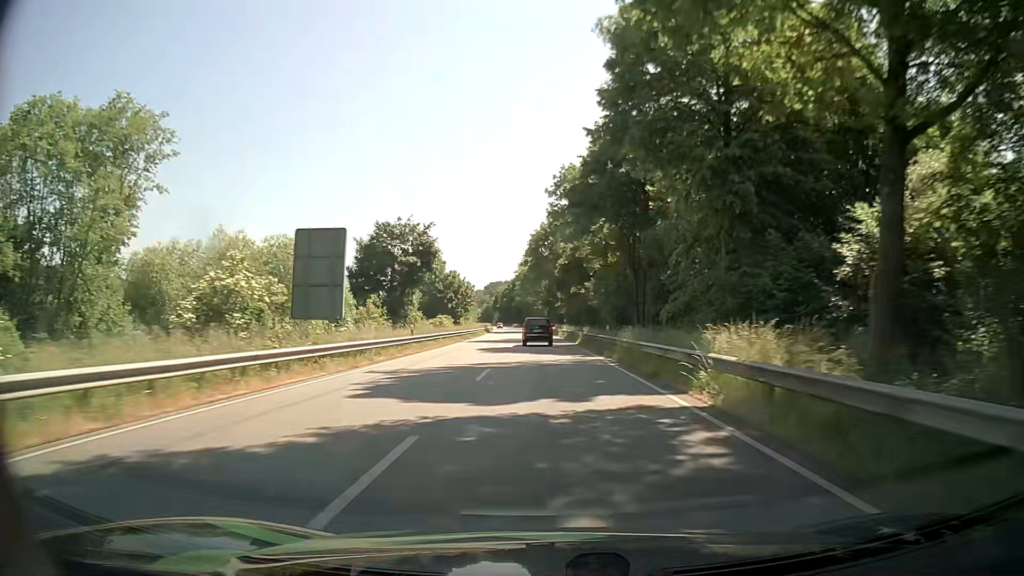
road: primary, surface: asphalt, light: Day
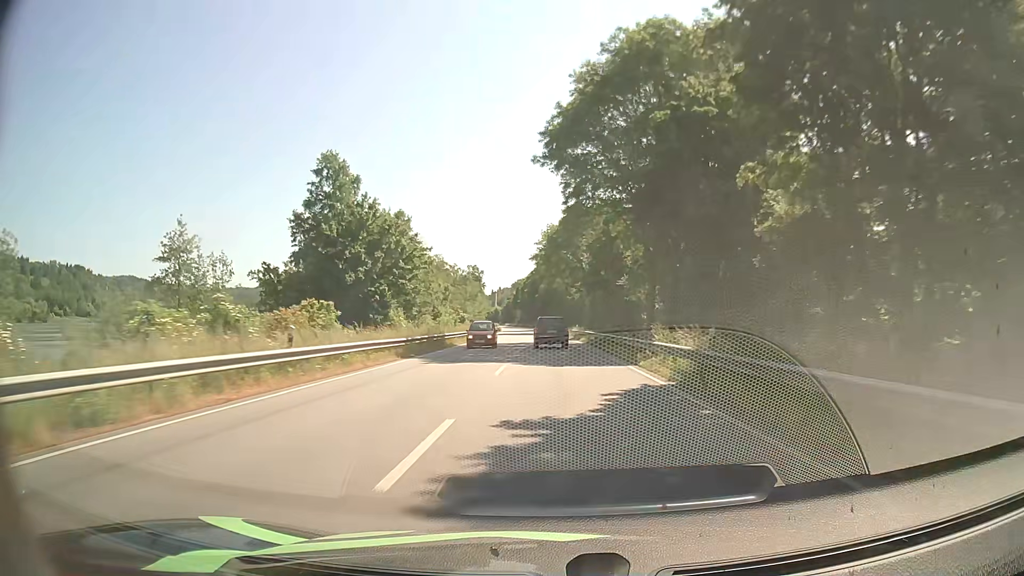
(-1.6, +70.9) m; -3°
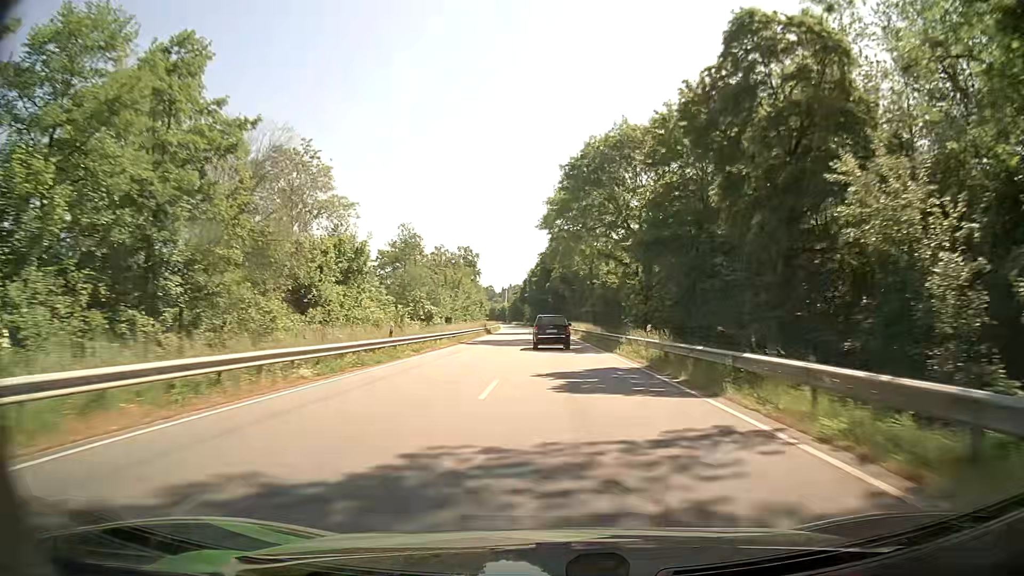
(-0.3, +41.8) m; -1°
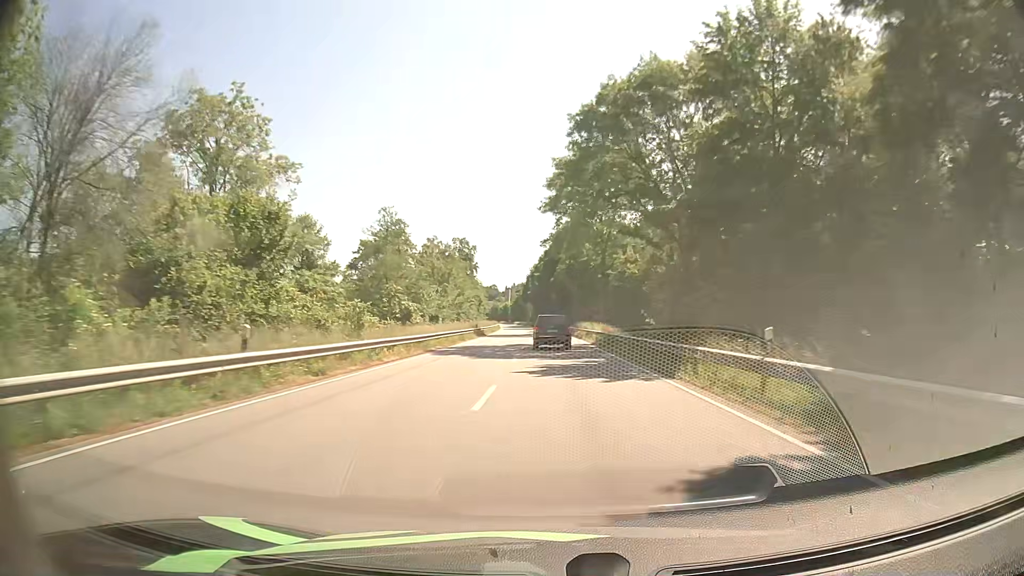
(-0.1, +13.5) m; 0°
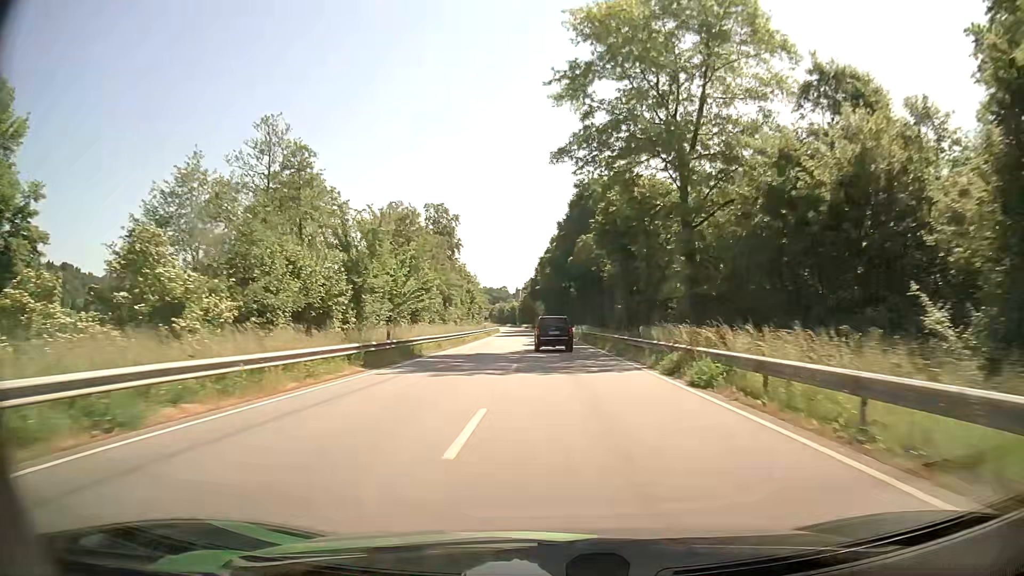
(-0.8, +39.6) m; -2°
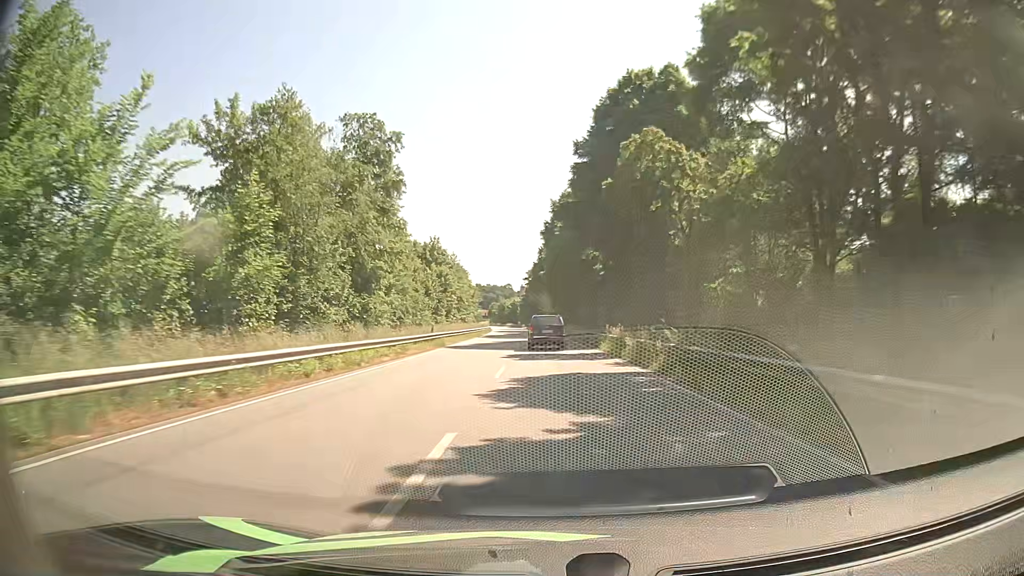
(-0.4, +38.6) m; -1°
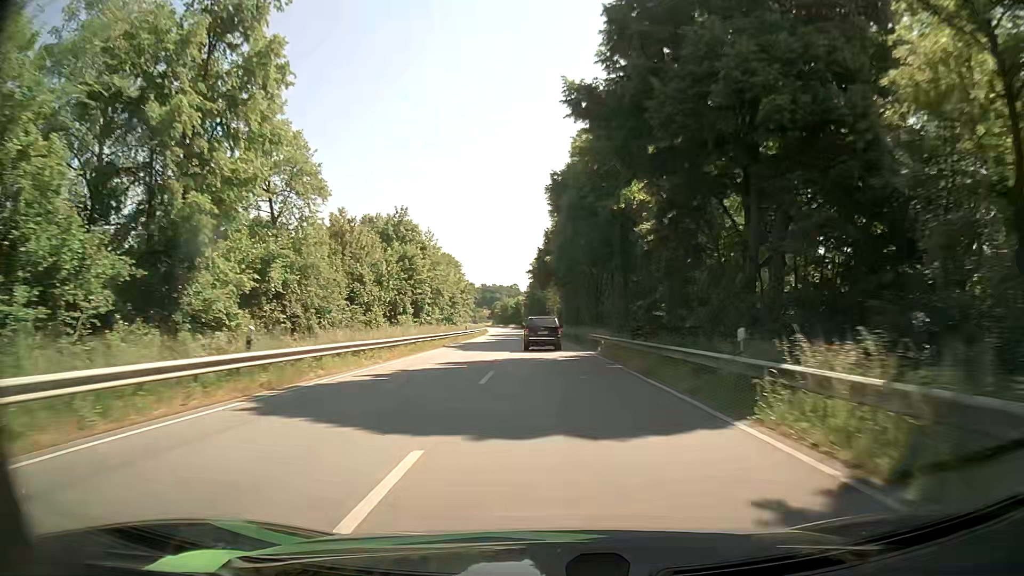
(0.0, +25.2) m; 0°
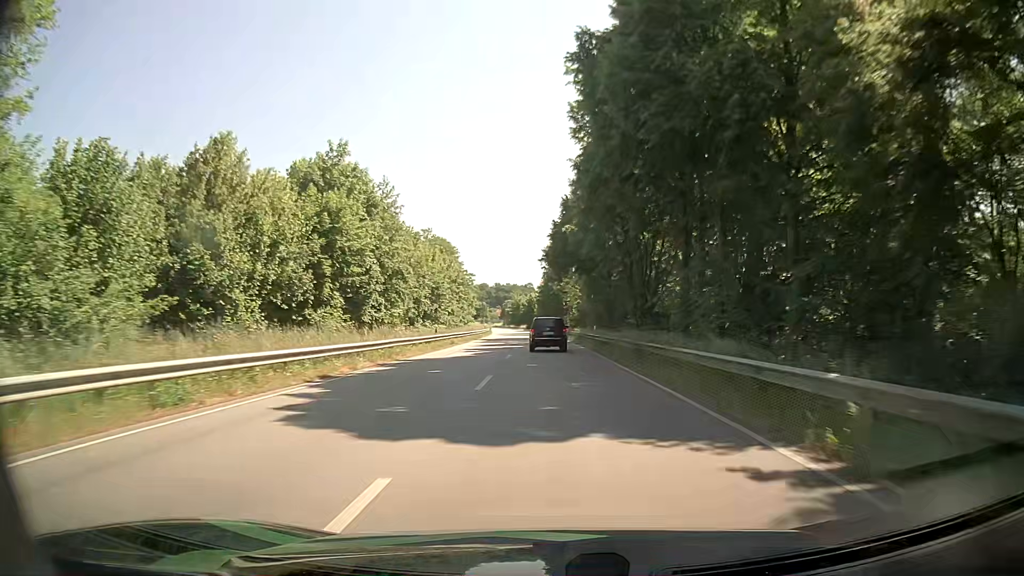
(-0.4, +25.4) m; -2°
(0, +10) (0, +20) (0, +30) (0, +40) (0, +50) (-1, +60) (-1, +70) (-1, +80) (-2, +90) (-2, +100) m
